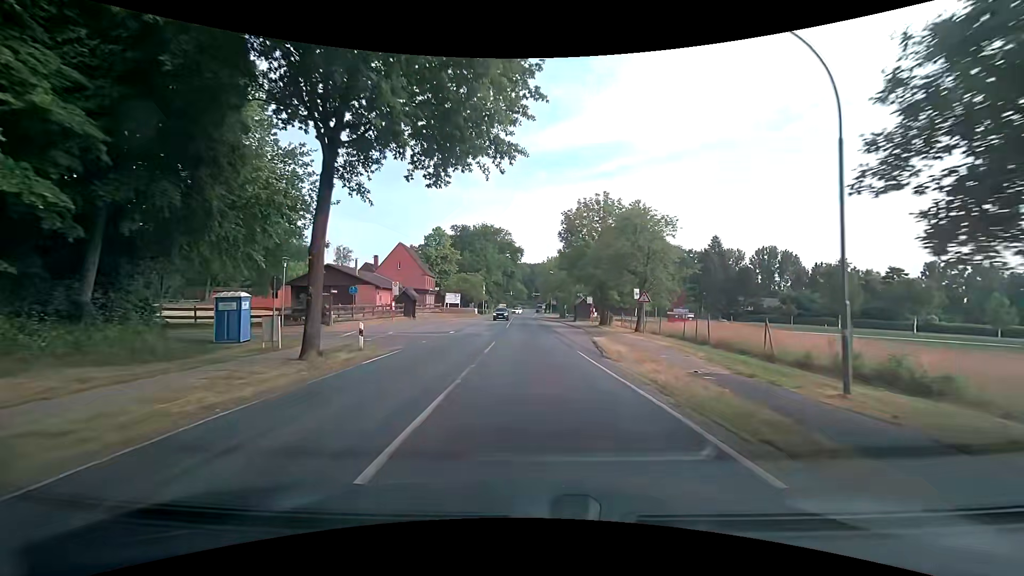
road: secondary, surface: asphalt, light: Day
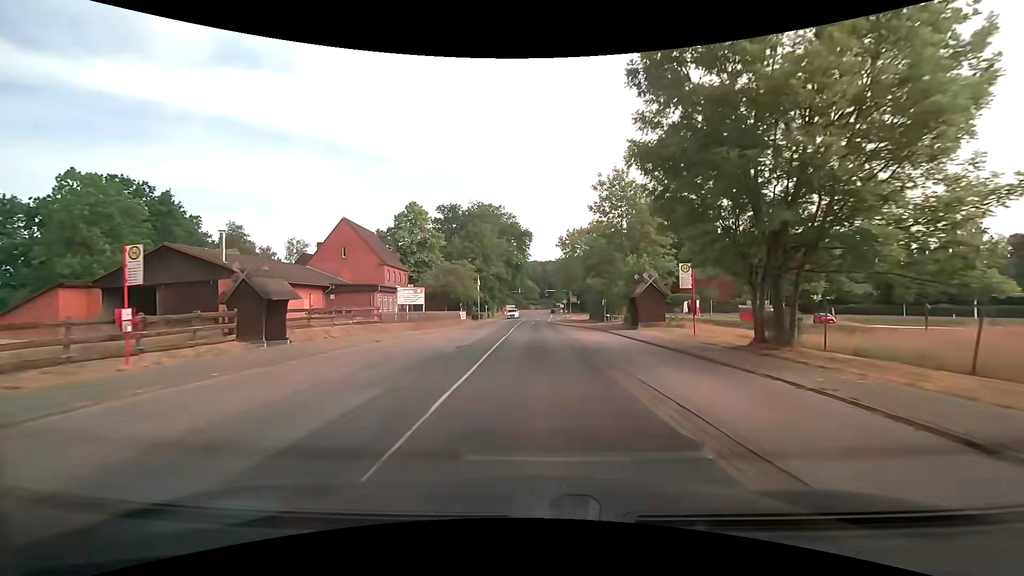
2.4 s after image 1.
(-0.4, +30.5) m; -1°
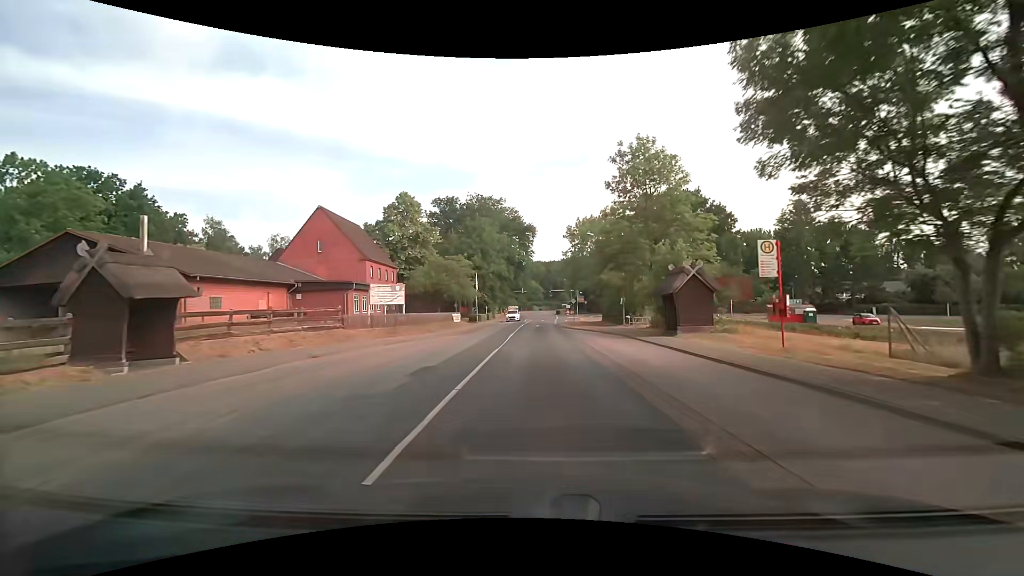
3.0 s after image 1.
(-0.1, +7.7) m; -1°
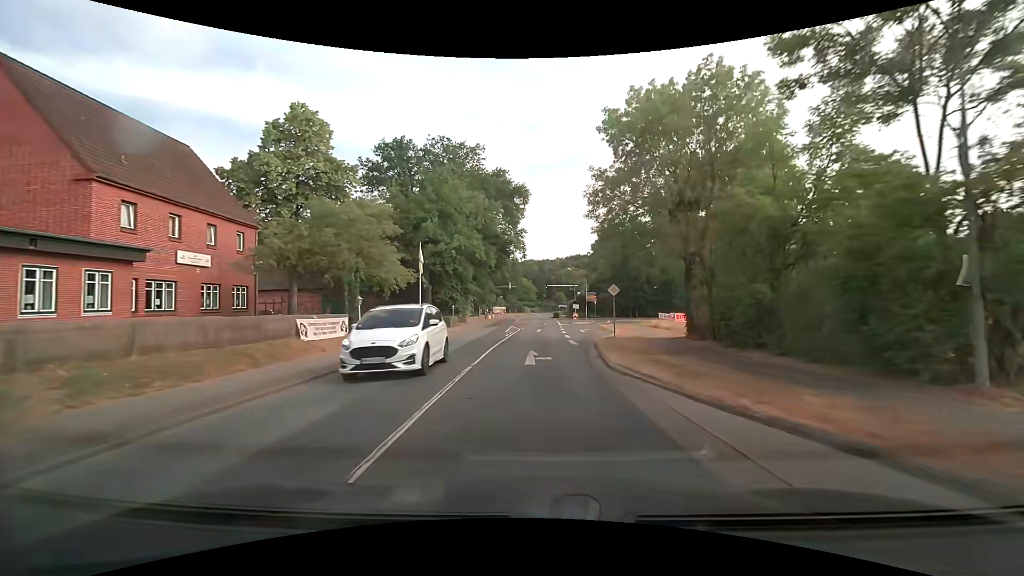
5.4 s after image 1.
(+0.2, +31.1) m; +1°
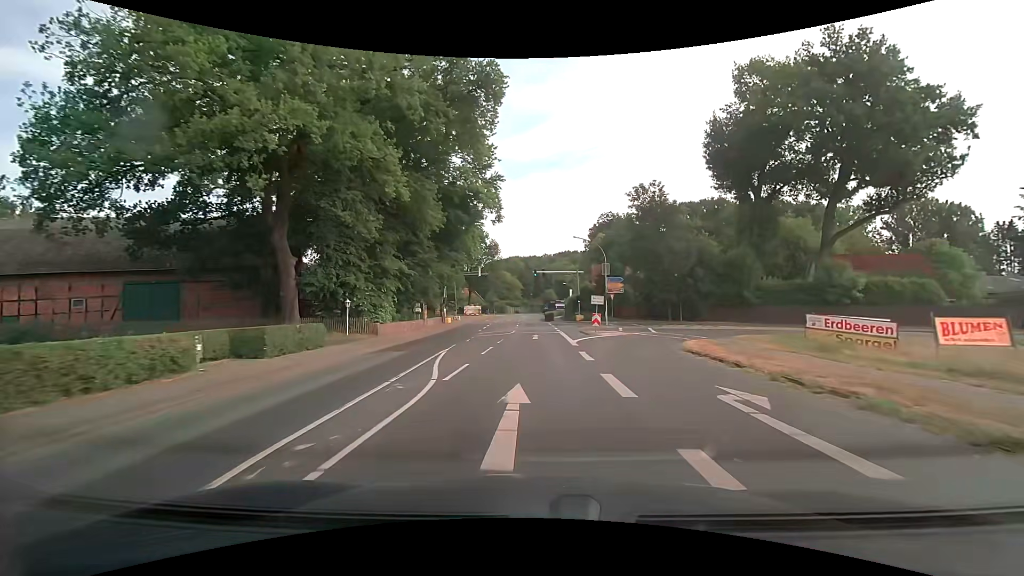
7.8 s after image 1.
(+0.6, +31.4) m; +2°
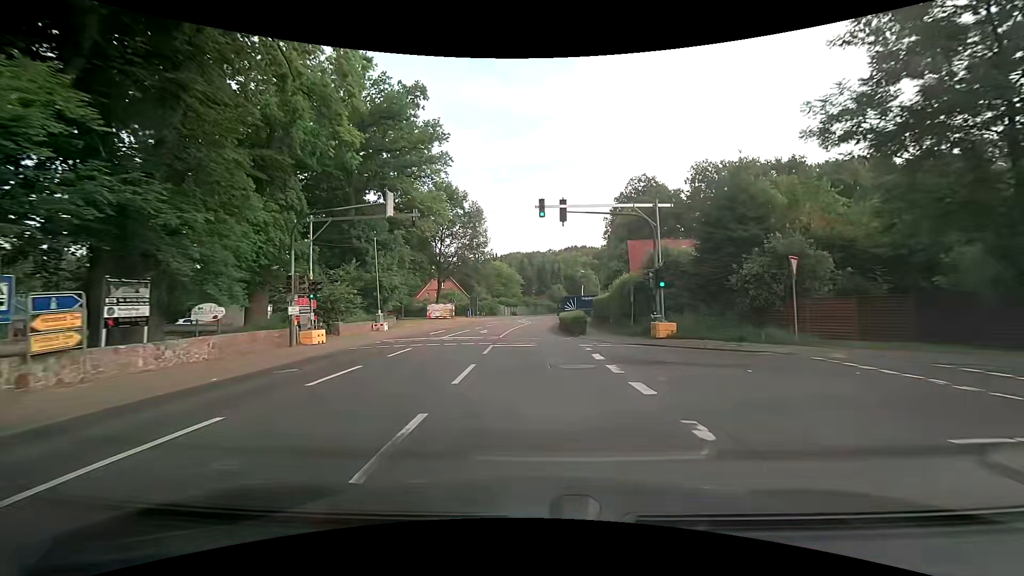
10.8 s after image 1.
(+0.2, +37.5) m; 0°
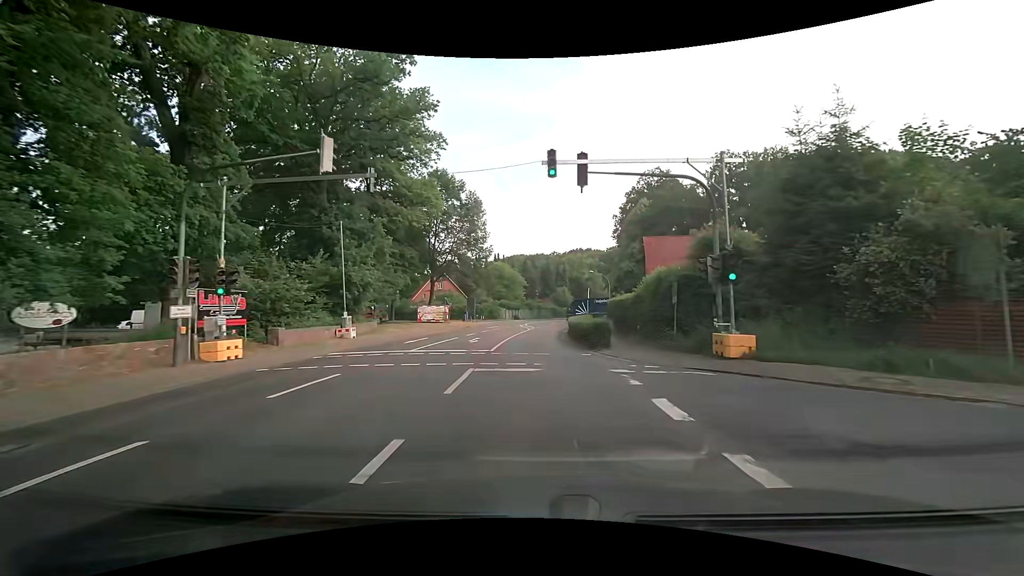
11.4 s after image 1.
(0.0, +7.2) m; -1°
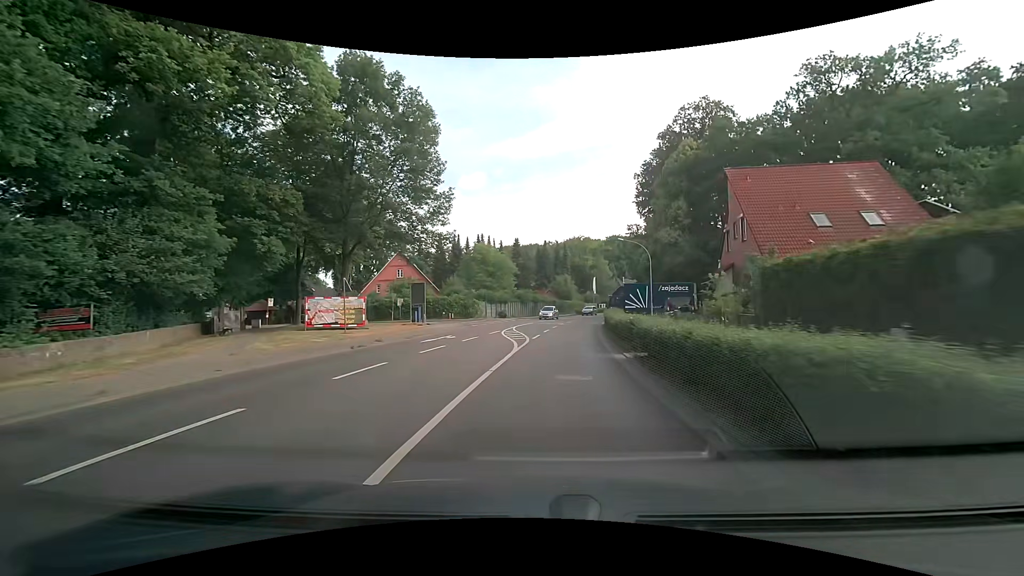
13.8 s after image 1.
(+0.3, +27.3) m; +1°
(0, +10) (+1, +20) (+2, +30) (+3, +40) (+5, +50) (+7, +60) (+9, +69) (+11, +79) (+14, +89) (+18, +98) m
